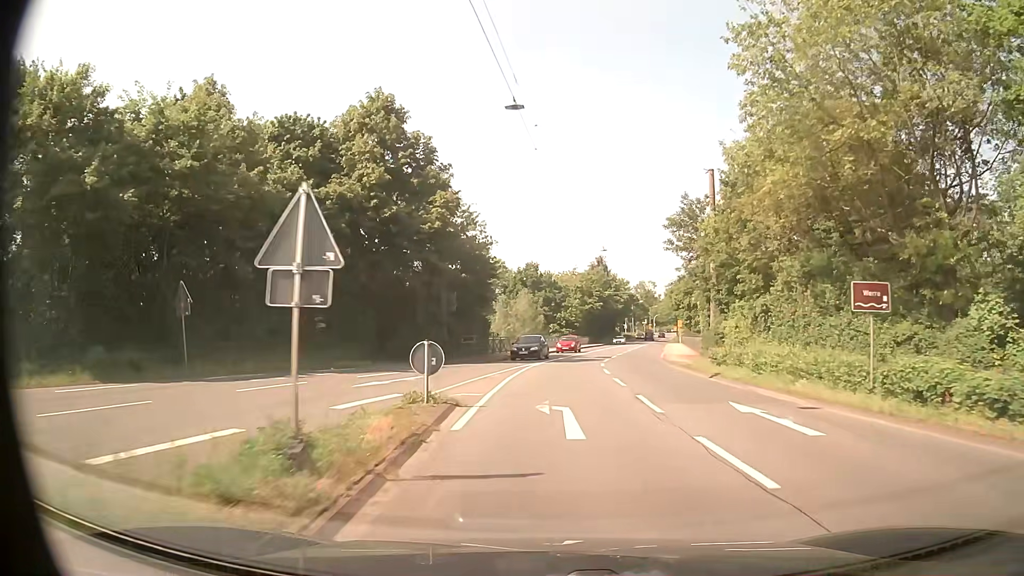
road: secondary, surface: asphalt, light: Day
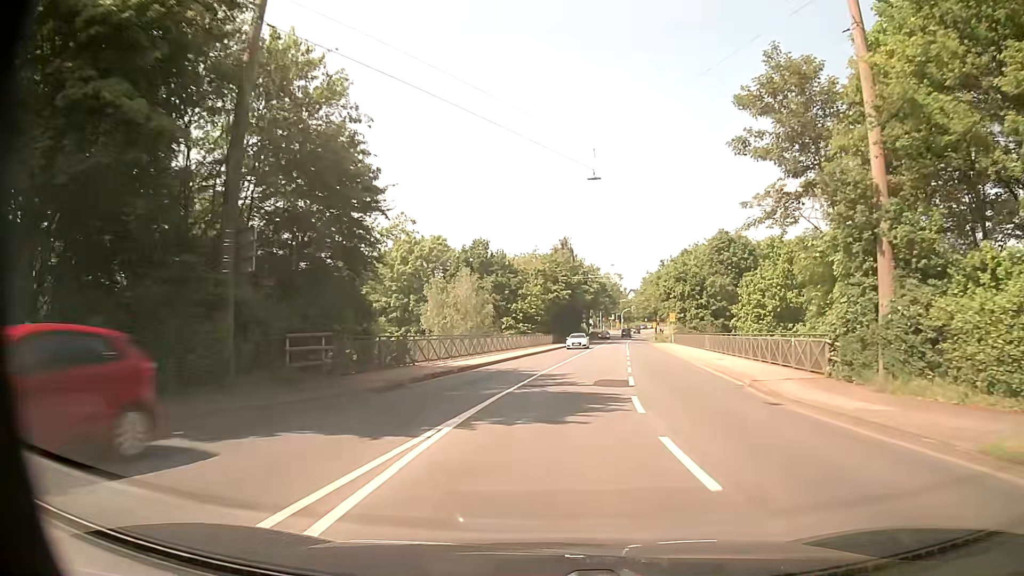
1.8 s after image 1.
(+0.5, +24.3) m; +4°
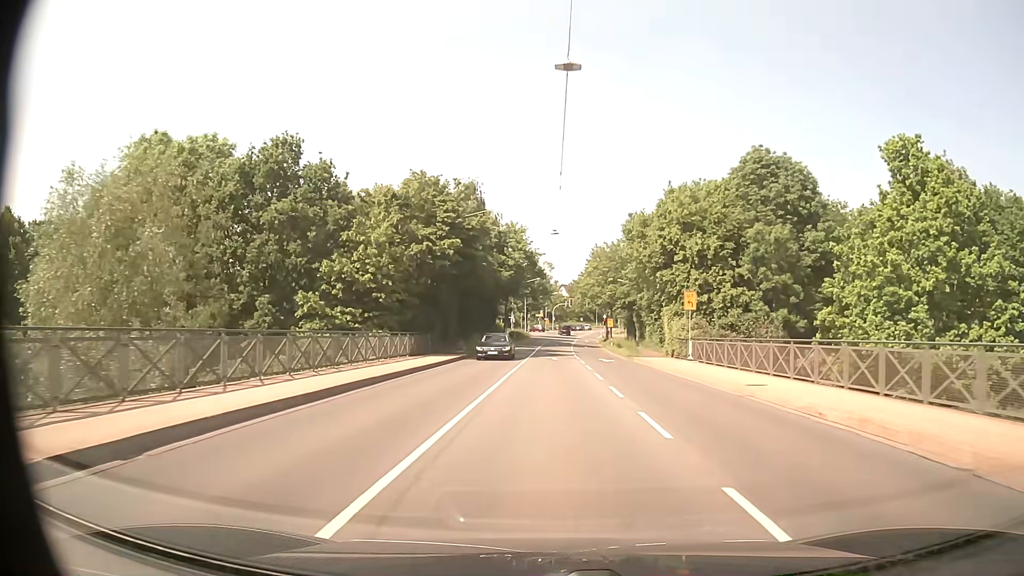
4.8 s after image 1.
(+3.3, +45.4) m; +6°
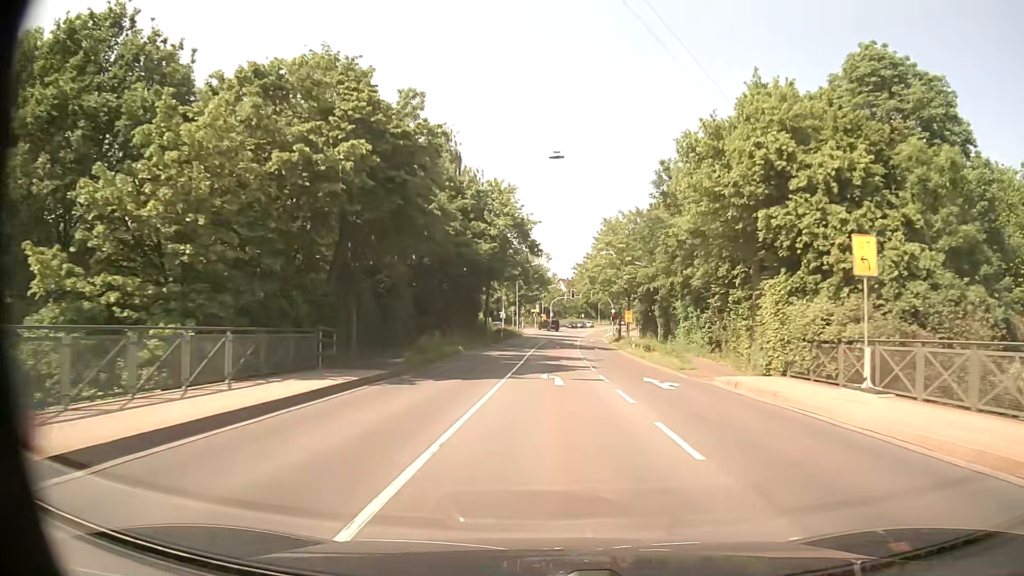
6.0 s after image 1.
(+0.1, +19.6) m; 0°
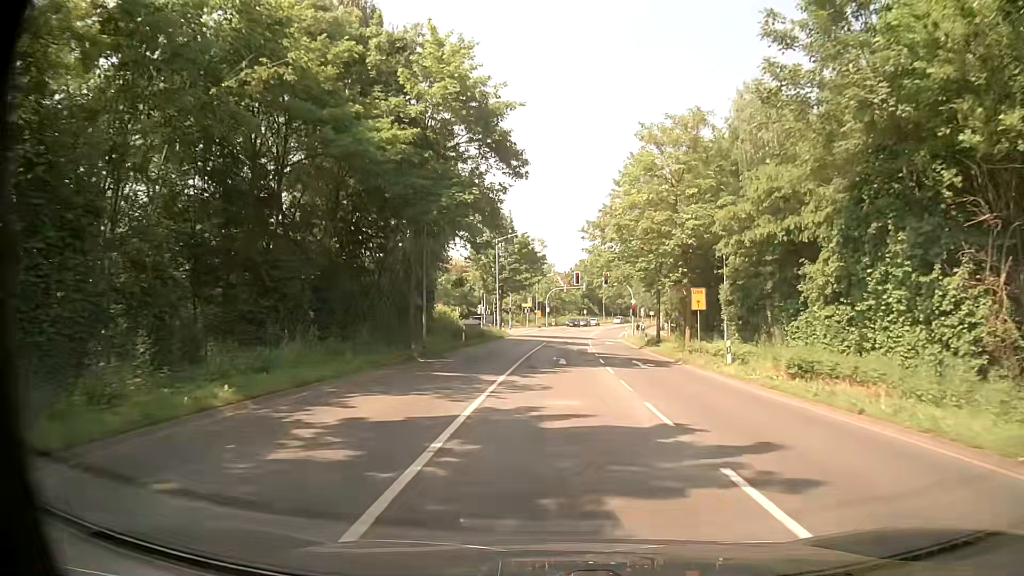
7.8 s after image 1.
(+0.1, +27.5) m; 0°
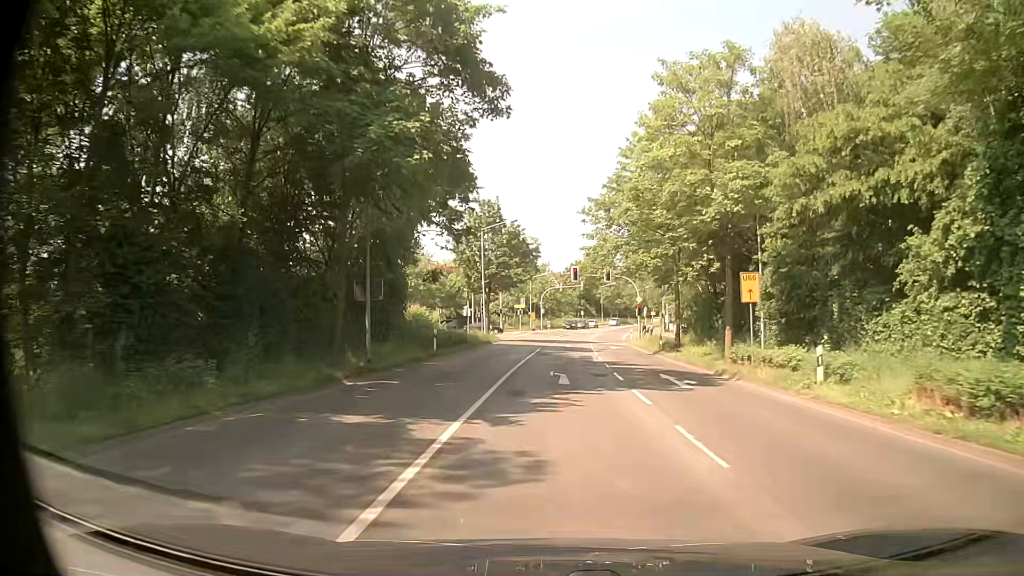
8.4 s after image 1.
(0.0, +8.3) m; 0°
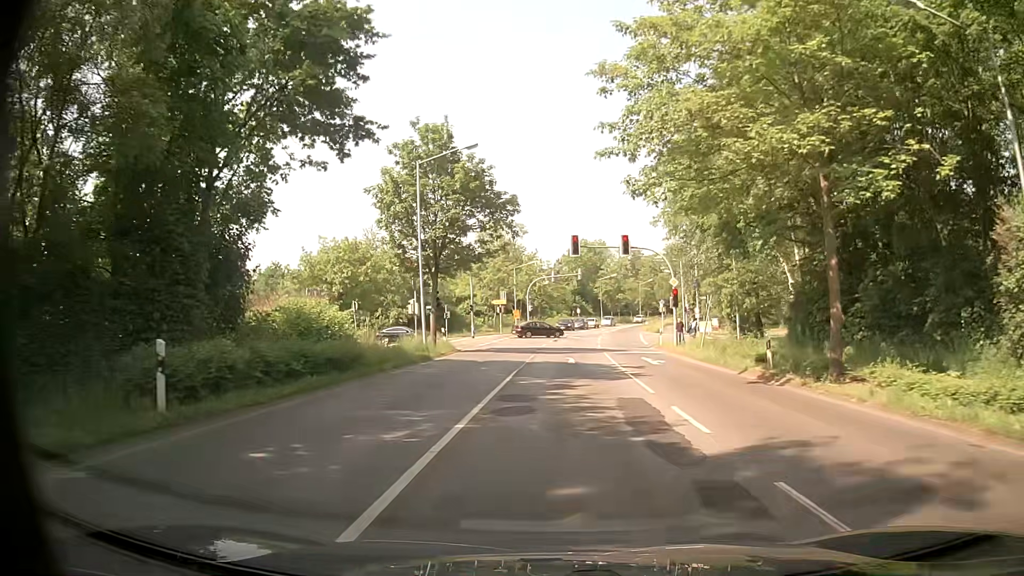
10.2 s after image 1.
(+0.2, +21.5) m; 0°
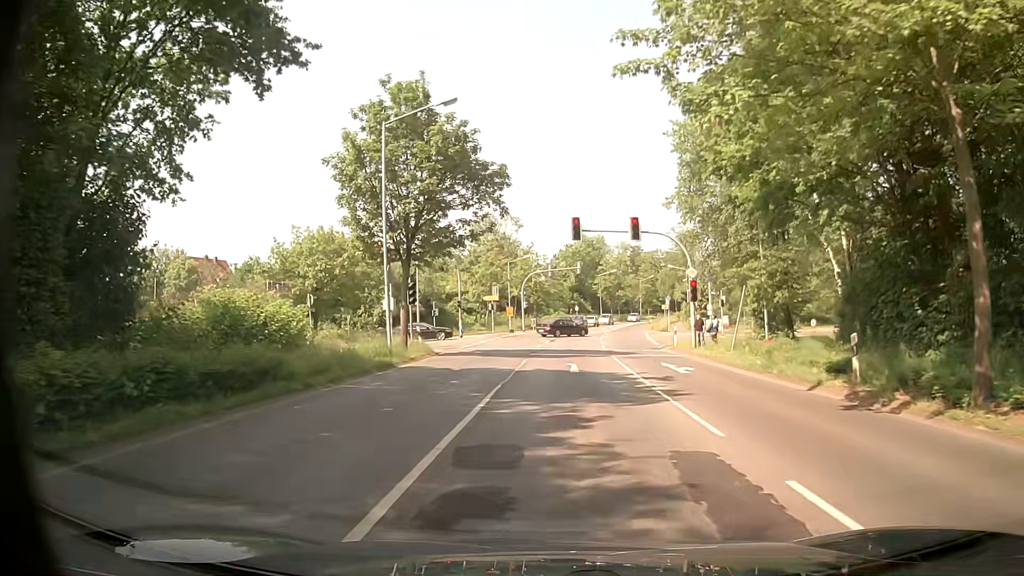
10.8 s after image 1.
(0.0, +5.9) m; 0°
